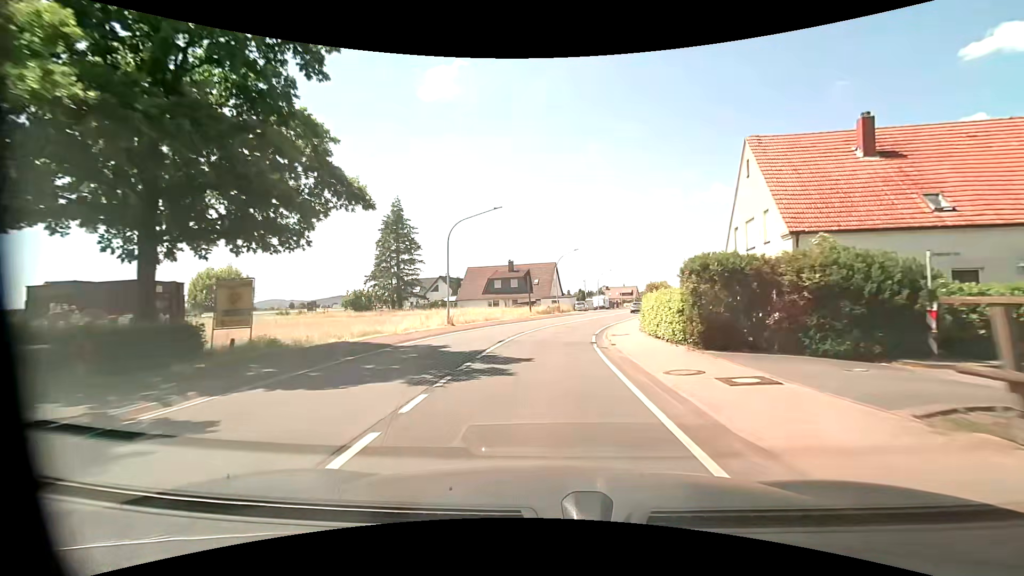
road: primary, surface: asphalt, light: Day
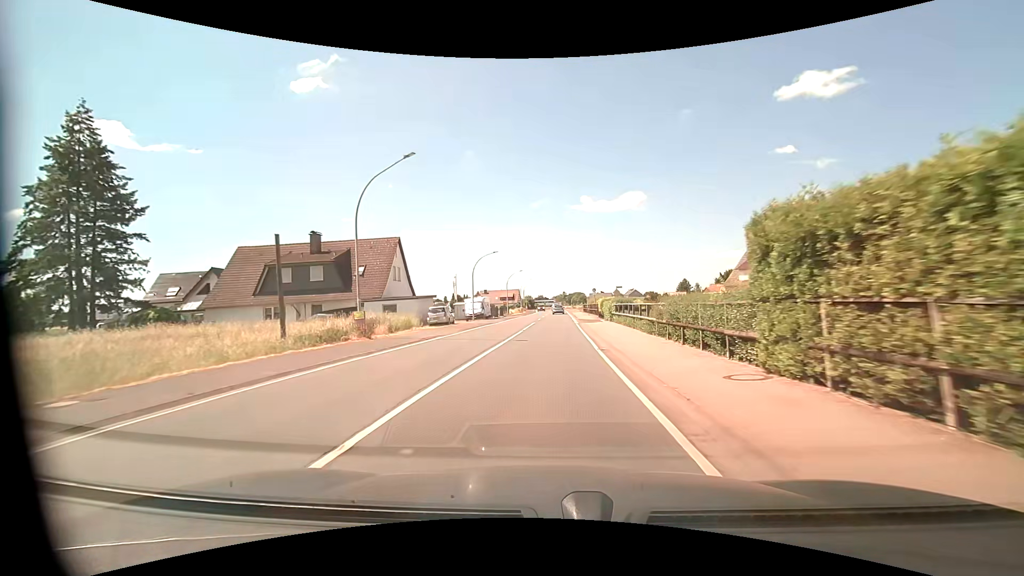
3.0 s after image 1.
(+4.0, +38.2) m; +14°
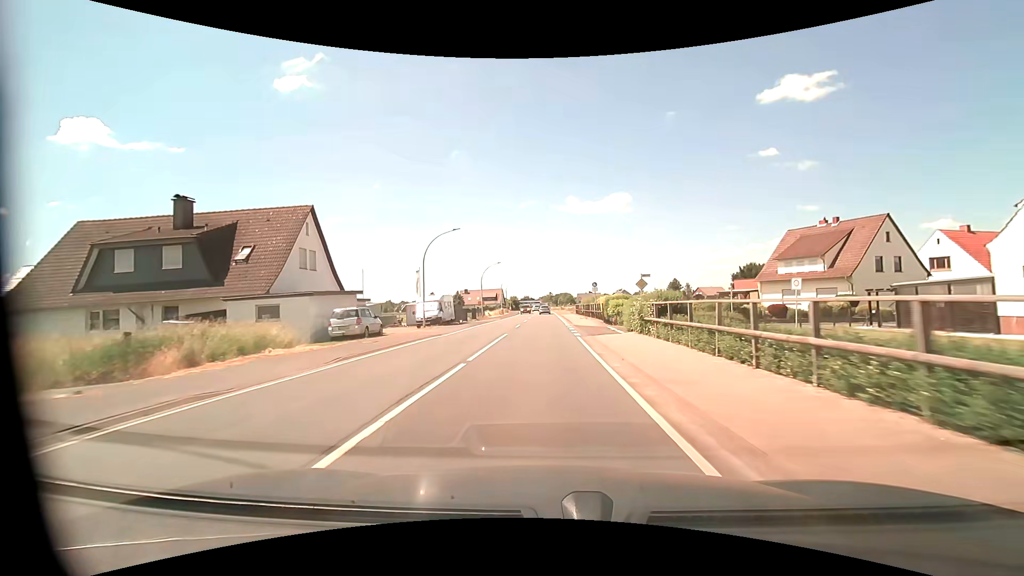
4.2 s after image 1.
(+0.3, +15.9) m; +2°
(0, +10) (0, +20) (0, +30) (0, +40) (0, +50) (0, +60) (0, +70) (0, +80) (0, +90) (0, +100) m
